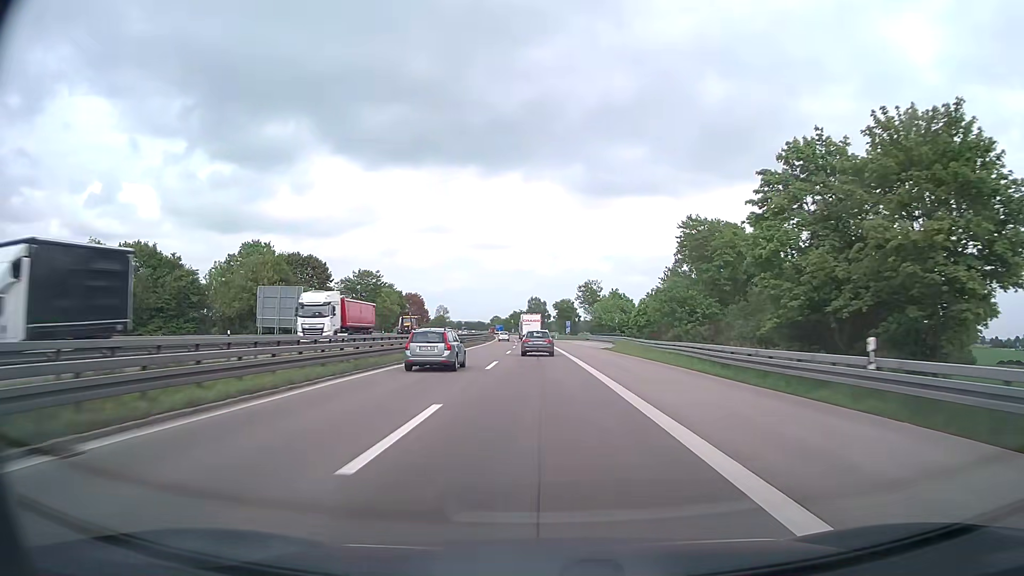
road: motorway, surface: asphalt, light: Day
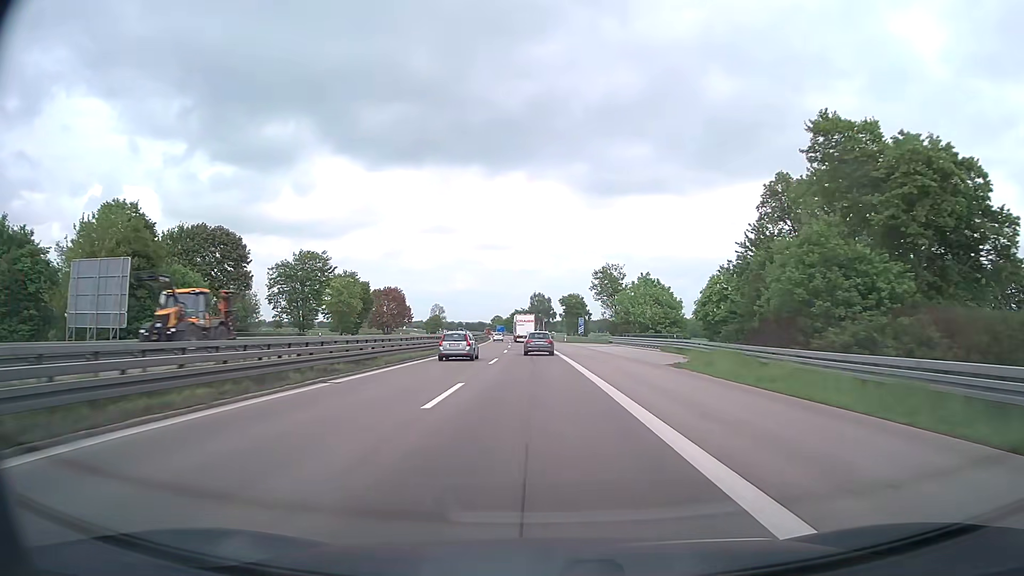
(-0.1, +30.6) m; 0°
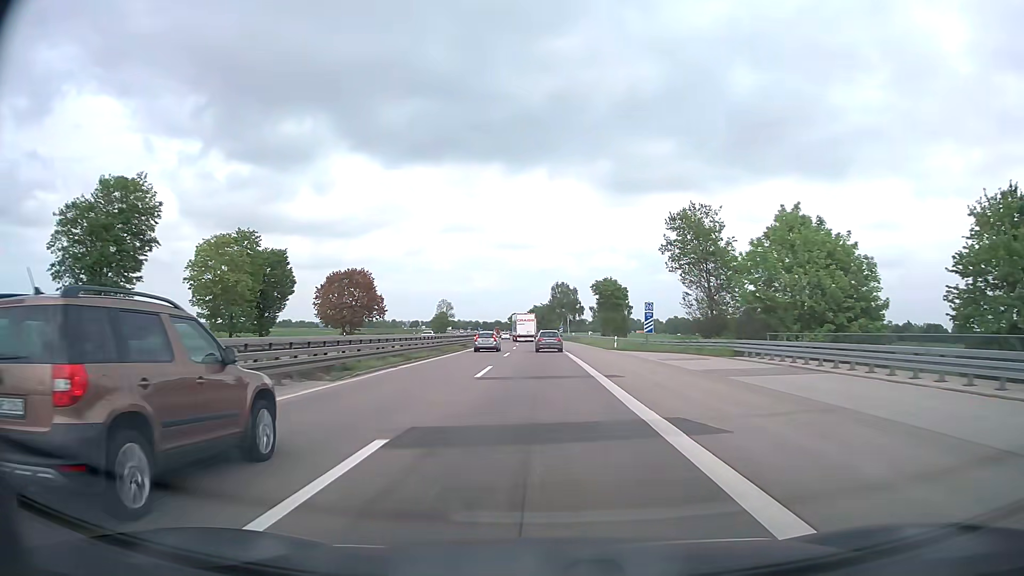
(-0.7, +45.9) m; -2°
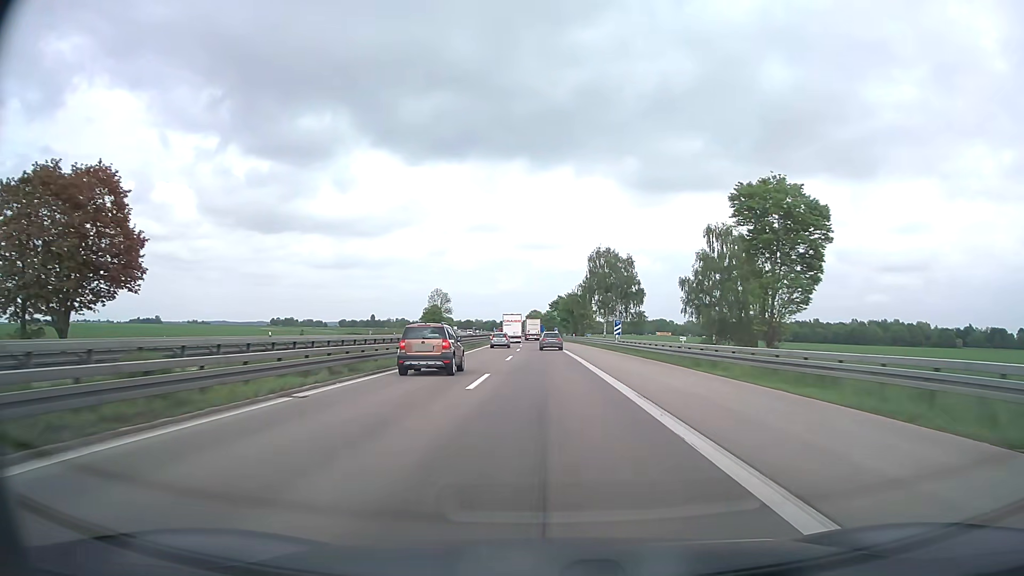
(-1.0, +76.7) m; -2°
(0, +10) (0, +20) (0, +30) (0, +40) (0, +50) (-1, +60) (-1, +70) (-1, +80) (-1, +90) (-2, +100) m
